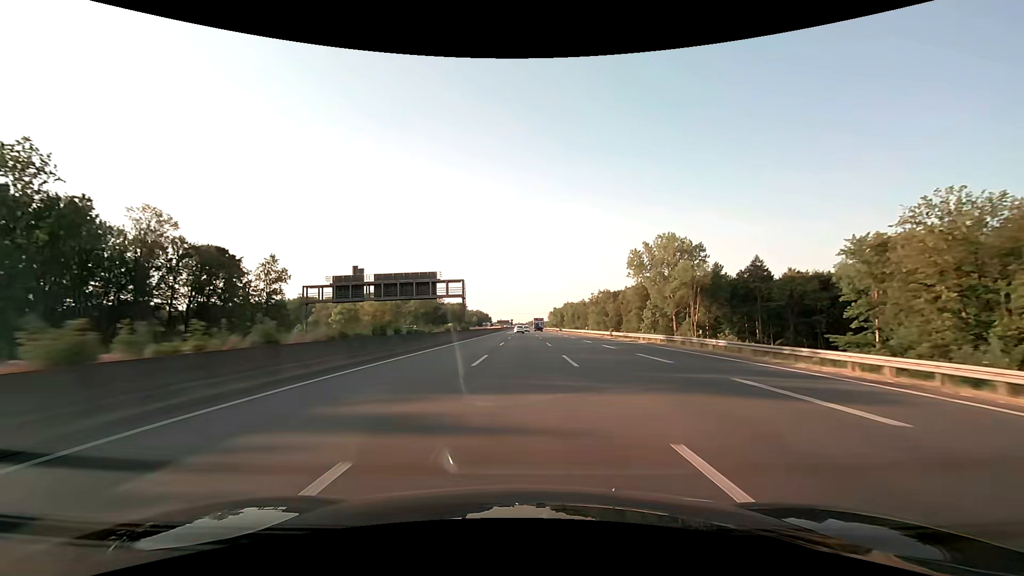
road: motorway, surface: asphalt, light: Day
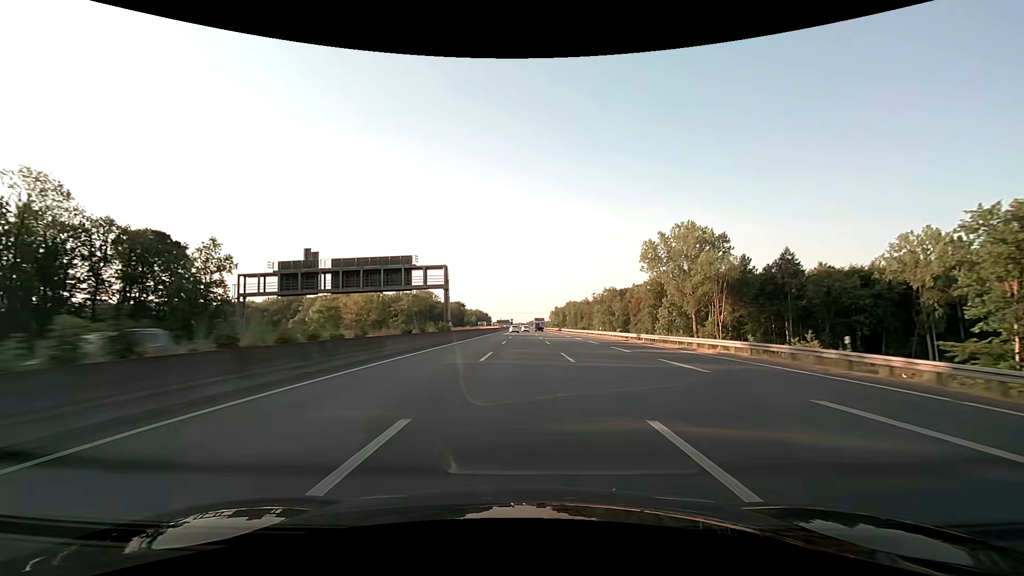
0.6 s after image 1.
(0.0, +15.9) m; 0°
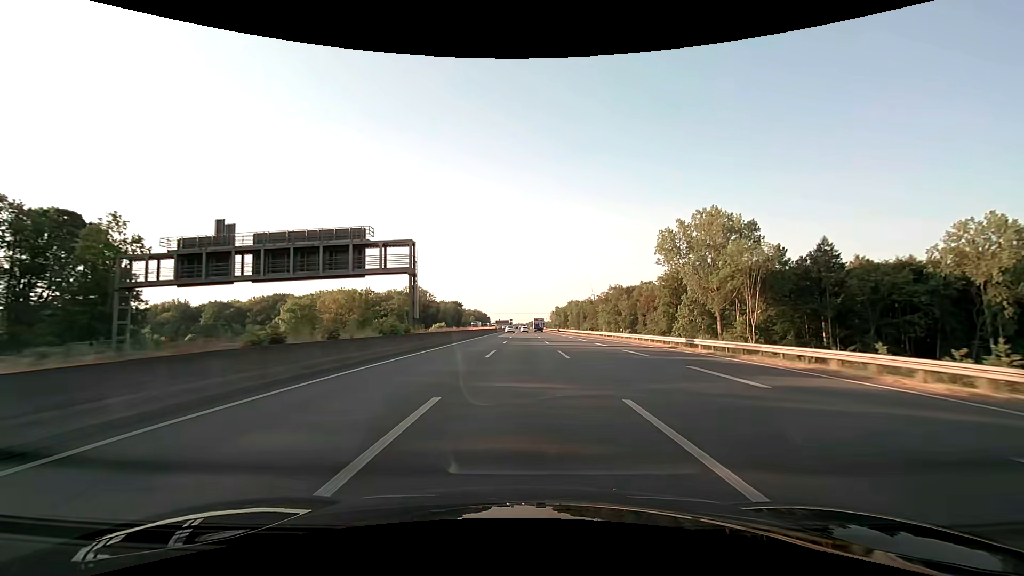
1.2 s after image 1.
(0.0, +15.9) m; 0°
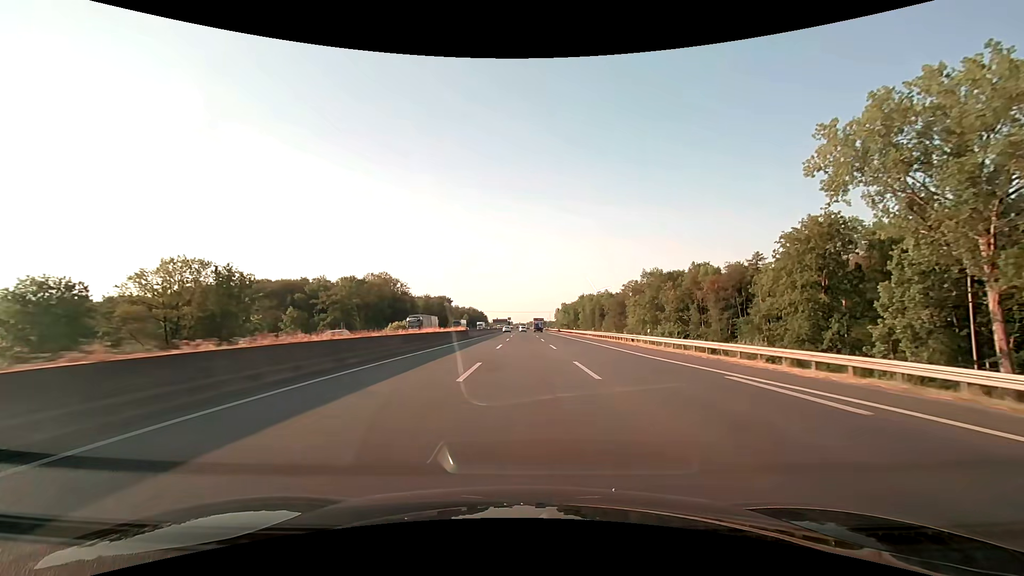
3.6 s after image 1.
(0.0, +63.4) m; 0°
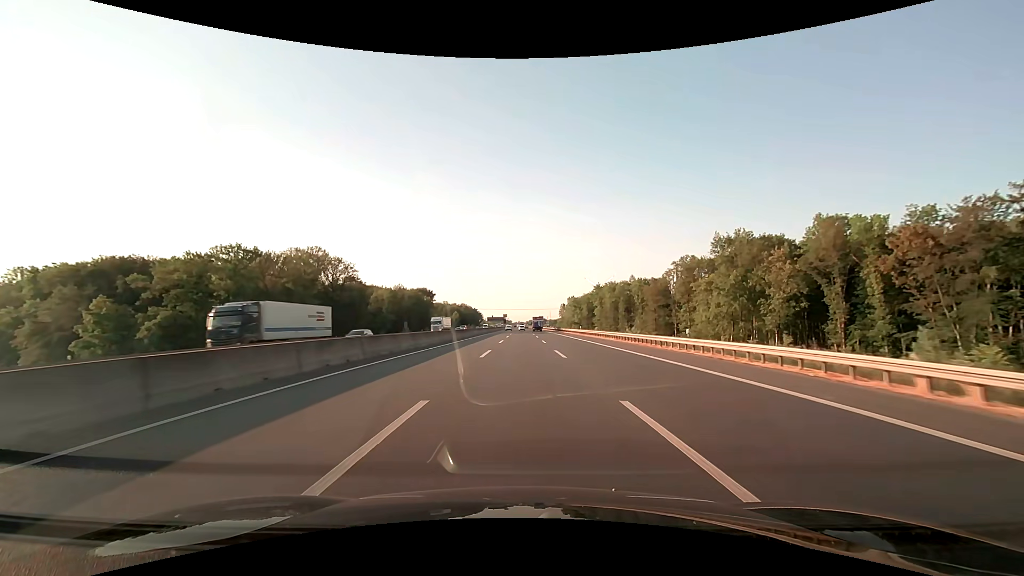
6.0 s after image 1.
(+0.1, +63.4) m; 0°
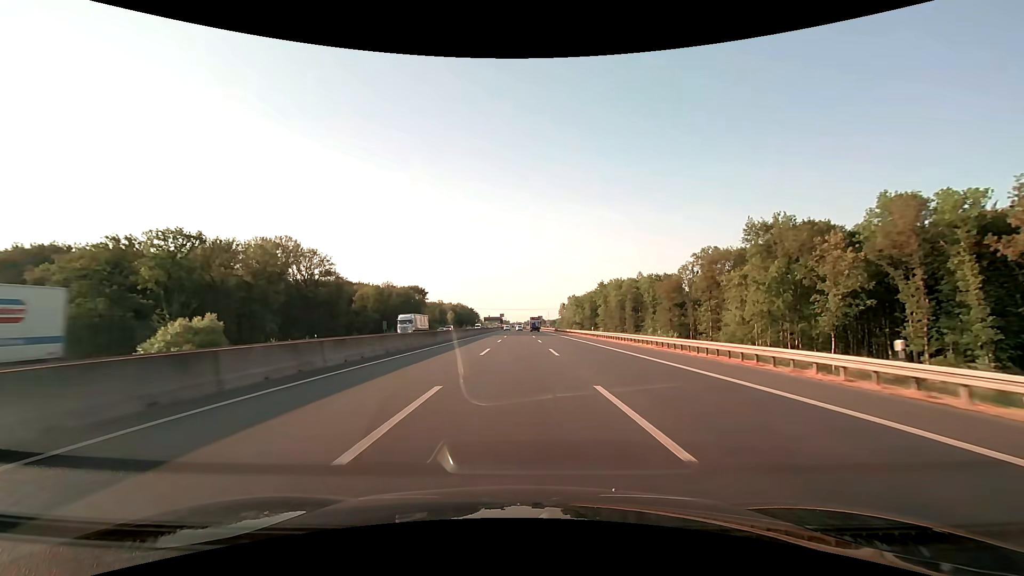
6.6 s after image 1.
(0.0, +15.8) m; 0°
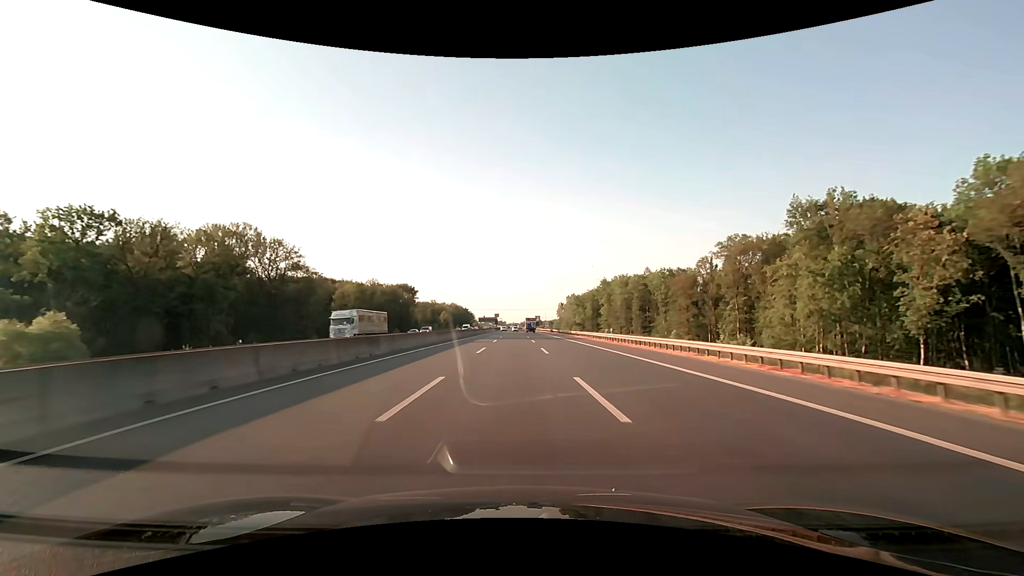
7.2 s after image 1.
(+0.1, +15.9) m; 0°
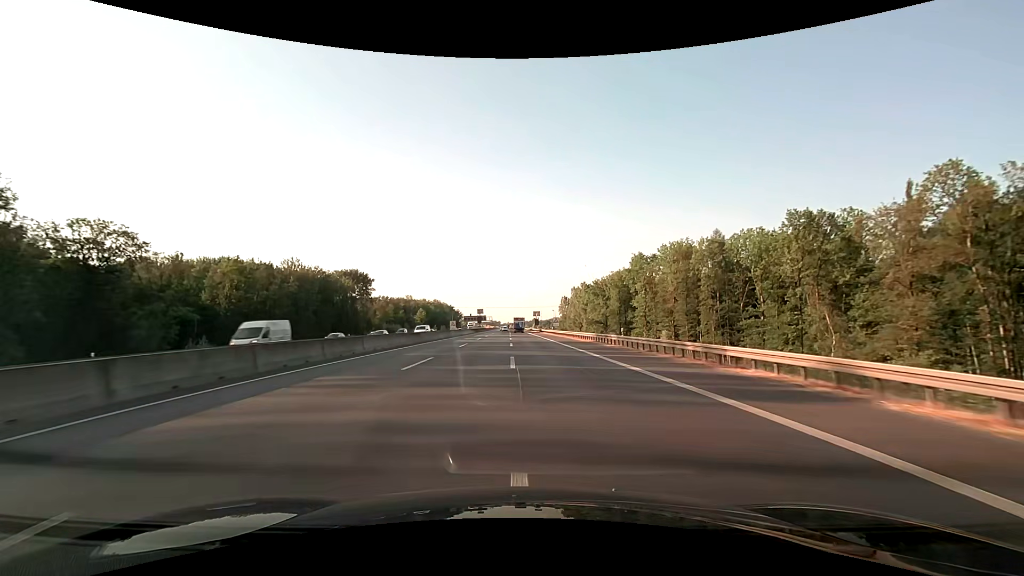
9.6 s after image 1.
(+0.6, +63.4) m; +1°
(0, +10) (0, +20) (0, +30) (0, +40) (0, +50) (0, +60) (0, +70) (0, +80) (0, +90) (0, +100) m
